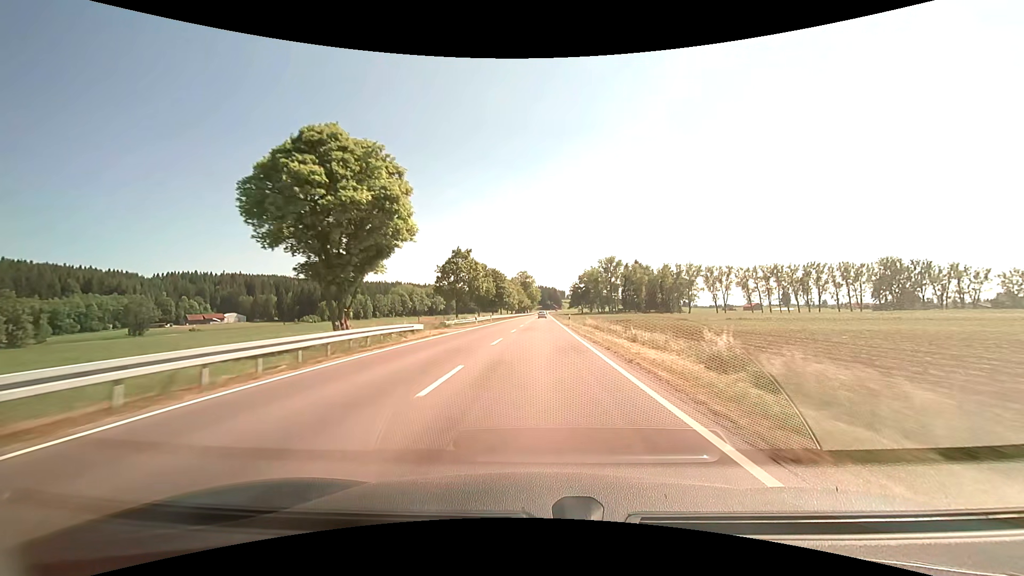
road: primary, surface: asphalt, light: Day
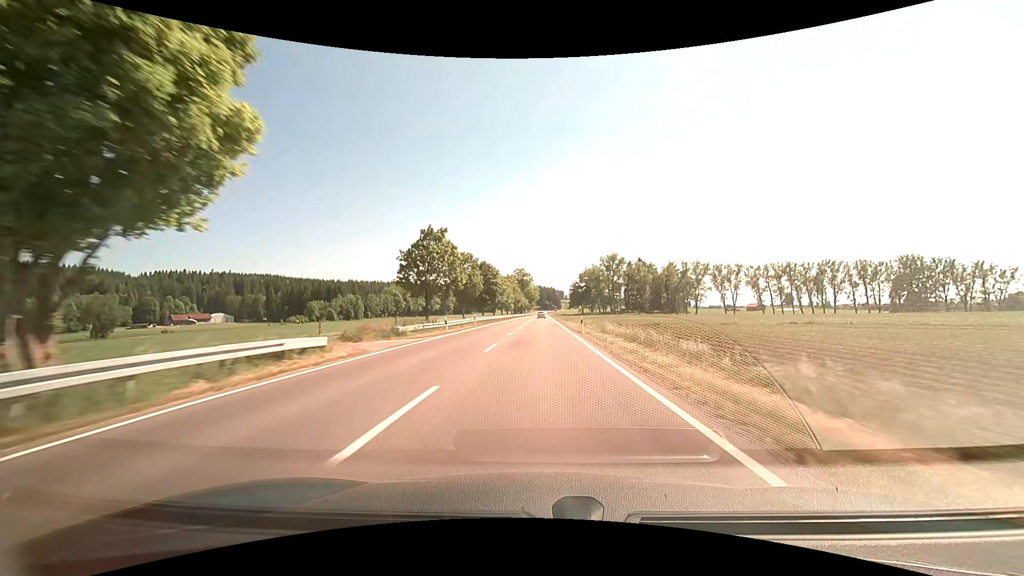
(0.0, +15.2) m; 0°
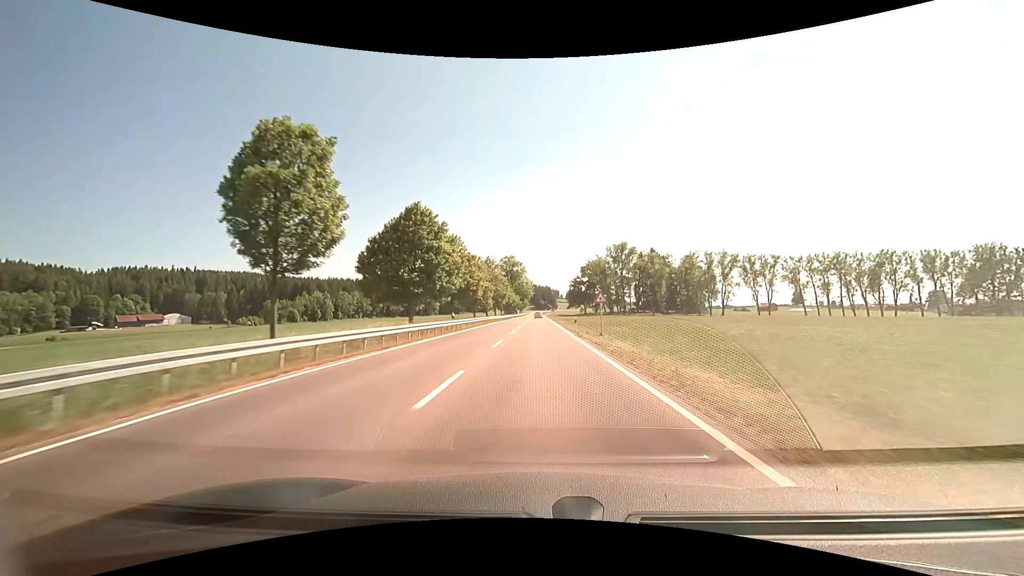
(0.0, +45.7) m; 0°
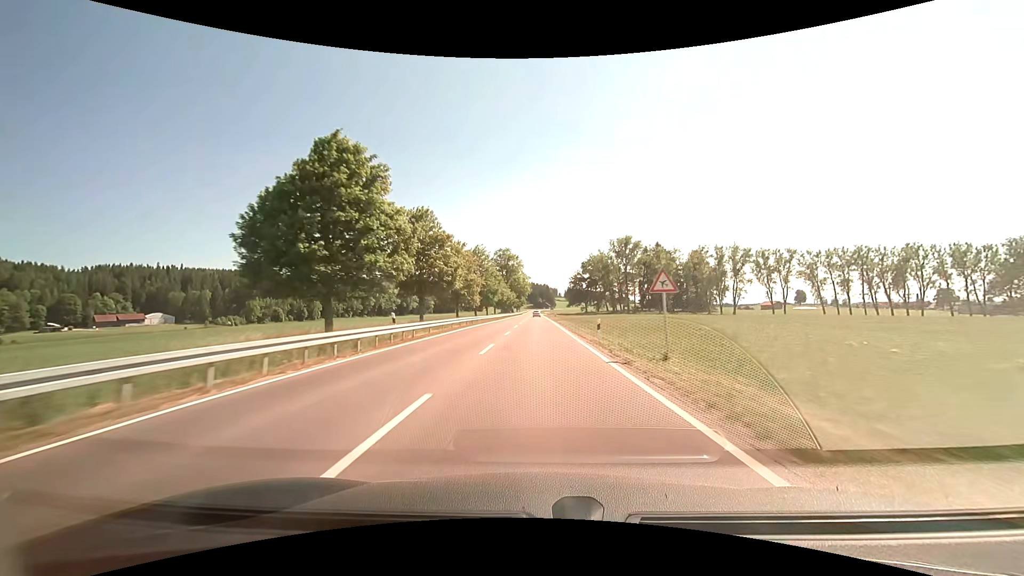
(0.0, +15.3) m; 0°
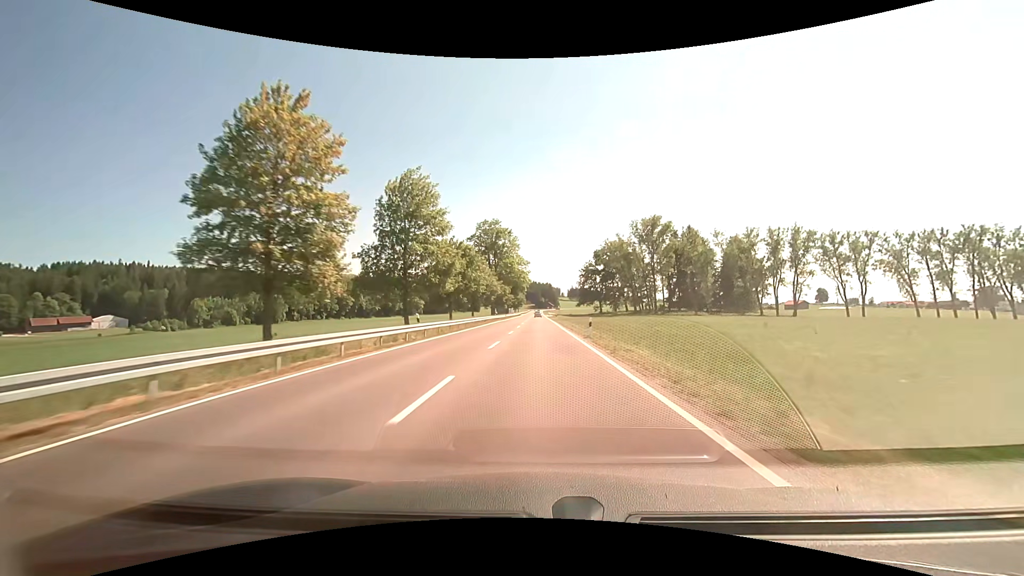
(0.0, +45.8) m; 0°
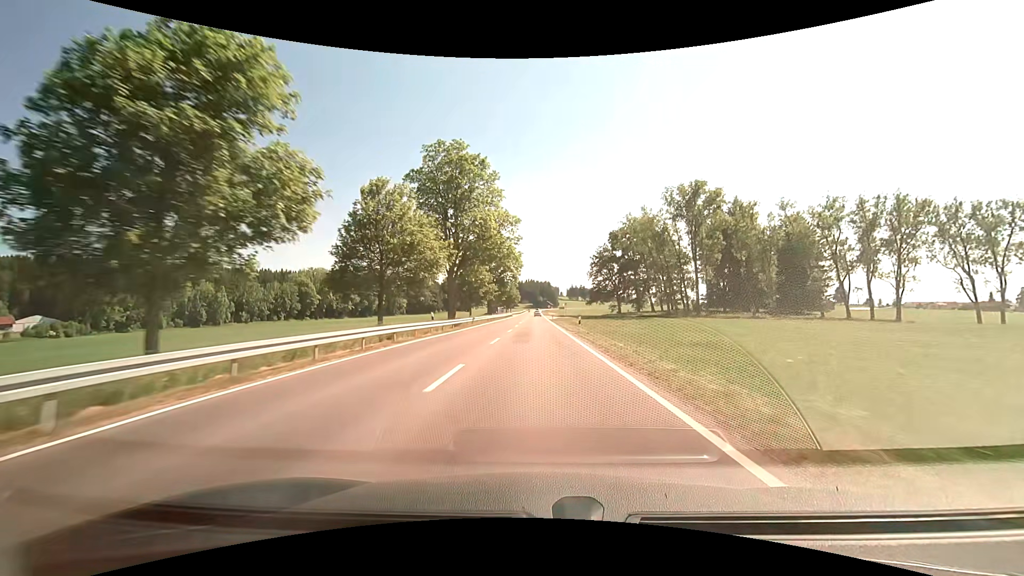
(+0.2, +45.8) m; 0°
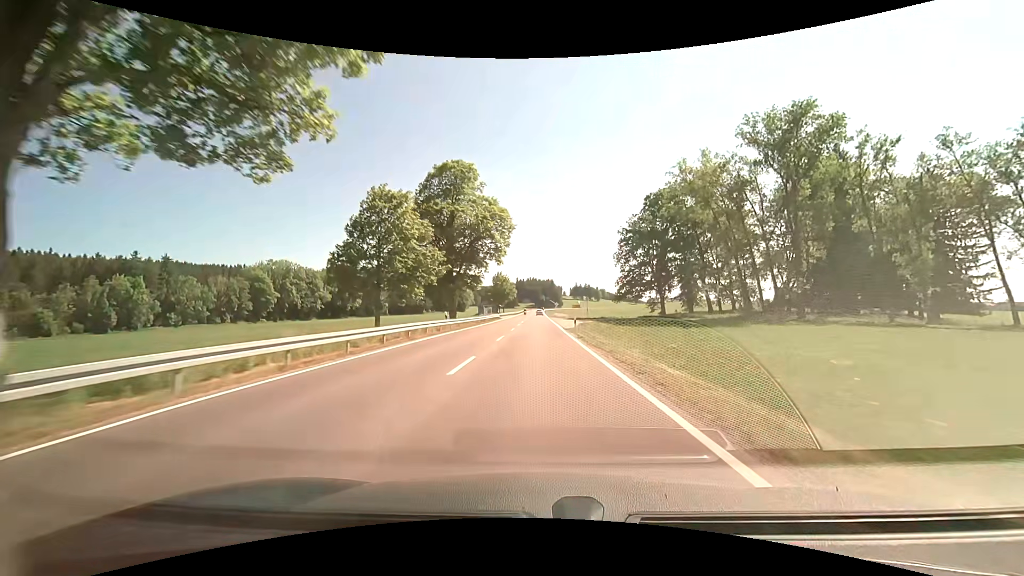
(+0.1, +45.8) m; 0°
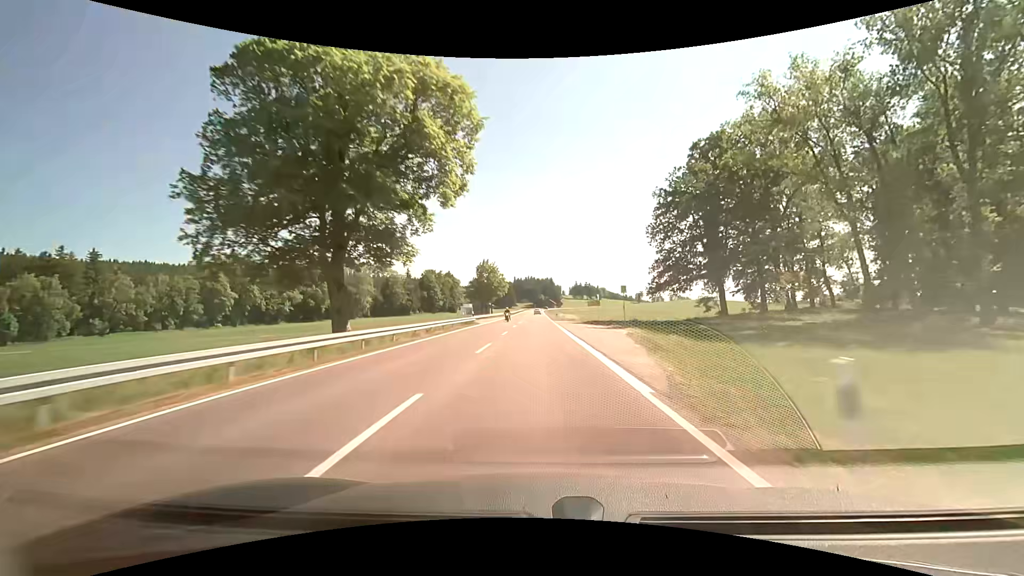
(+0.4, +30.5) m; +1°
(0, +10) (0, +20) (0, +30) (0, +40) (0, +50) (-1, +60) (-1, +70) (-1, +80) (-1, +90) (-2, +100) m
